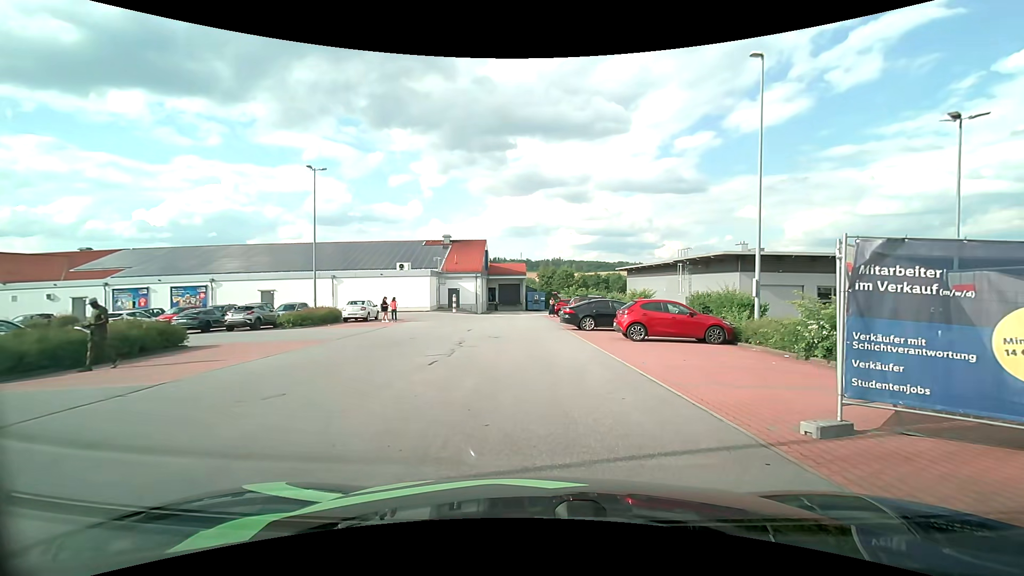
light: Day
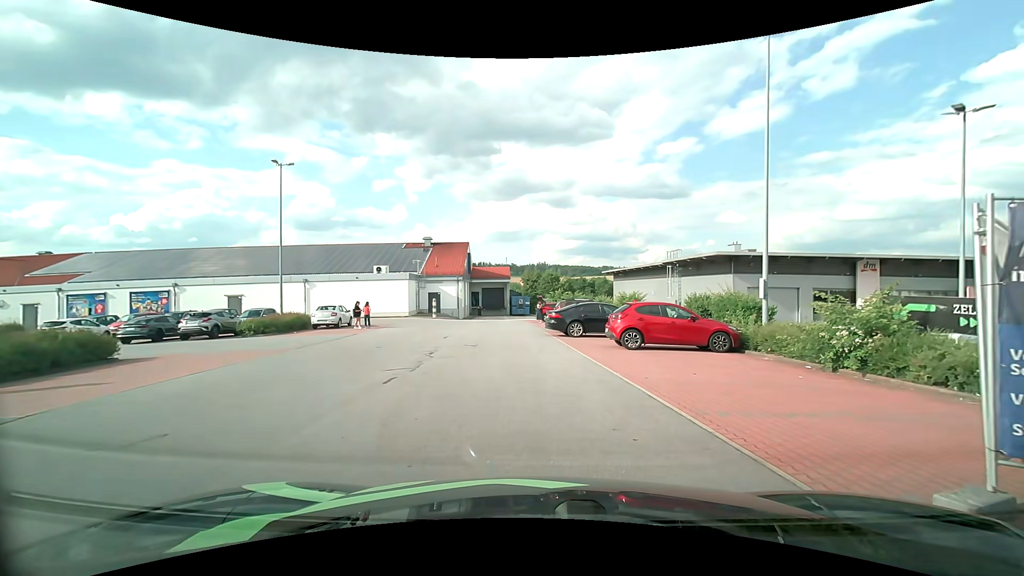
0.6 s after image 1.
(+0.1, +2.1) m; +3°
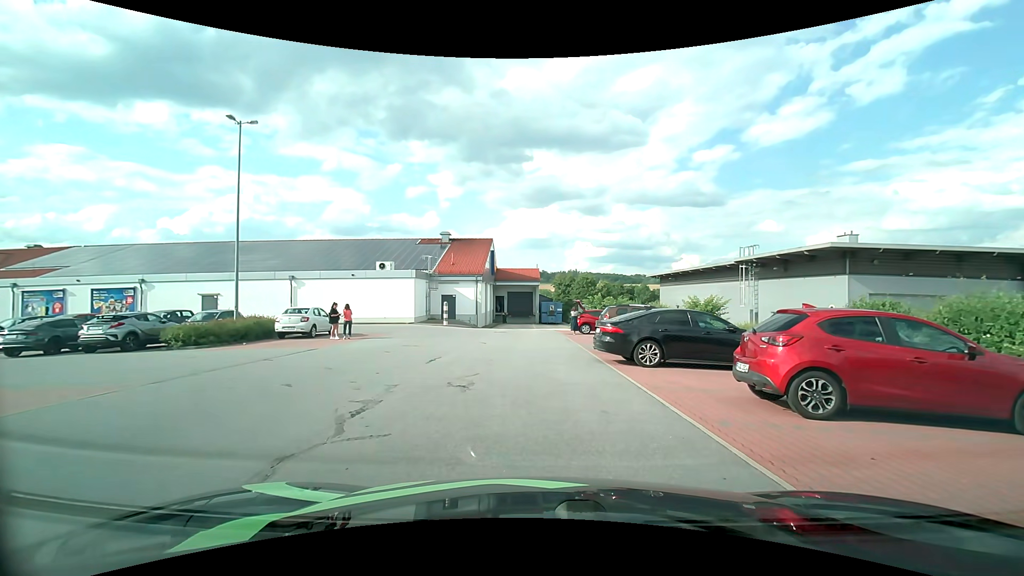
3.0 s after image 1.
(-0.4, +8.3) m; -4°
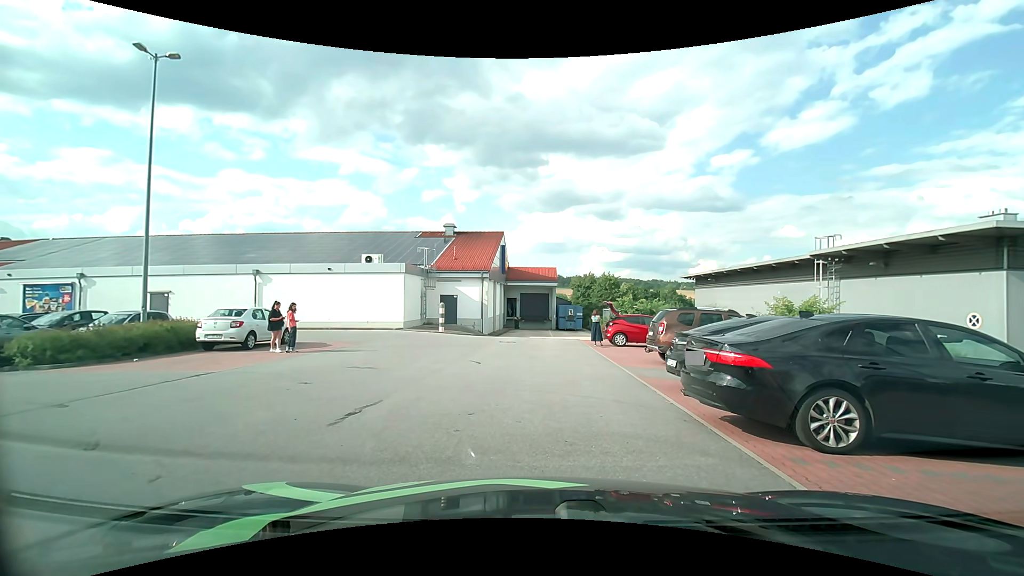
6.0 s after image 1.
(-0.1, +6.7) m; -2°
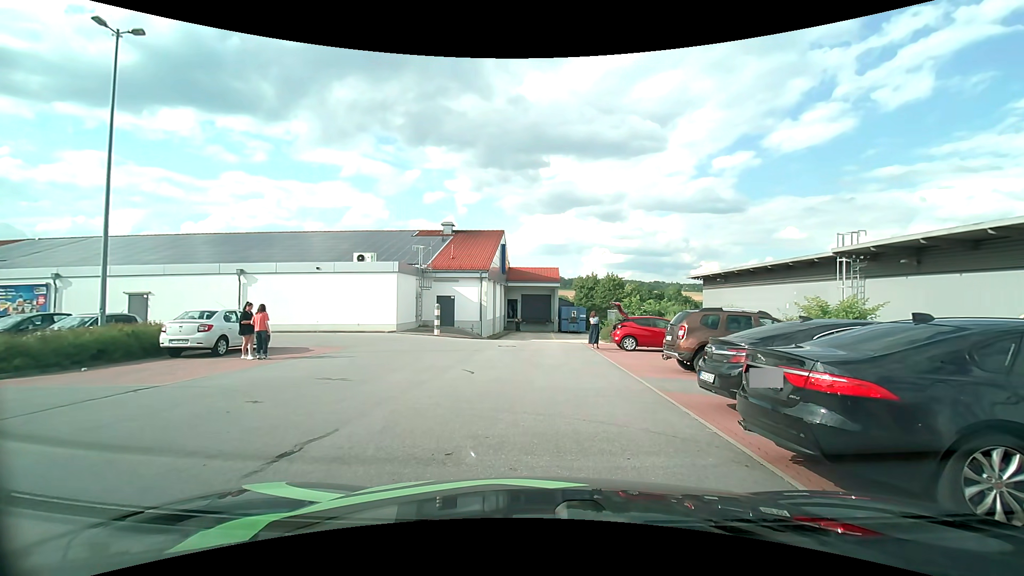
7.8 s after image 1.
(0.0, +1.8) m; 0°
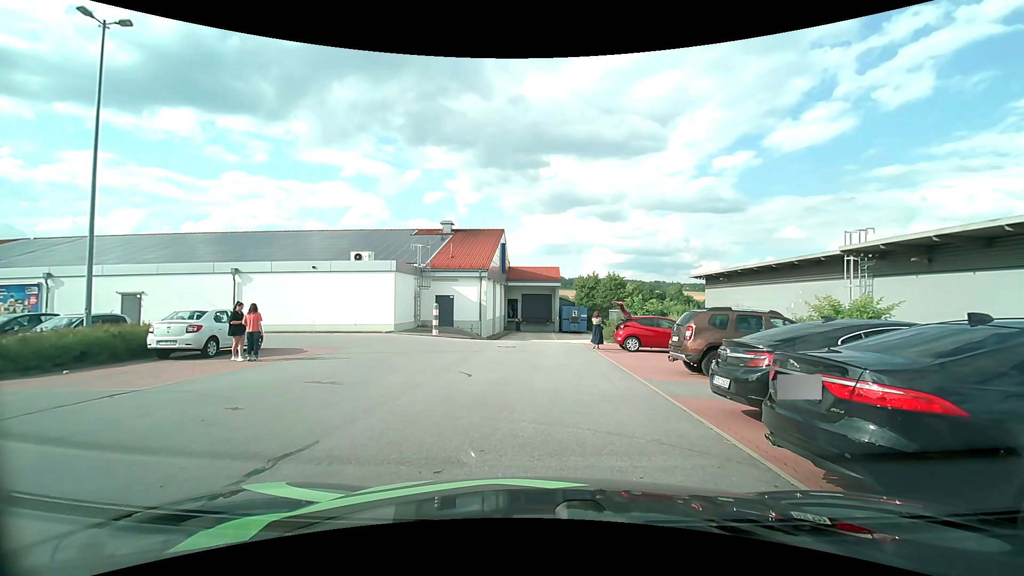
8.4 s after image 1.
(0.0, +0.5) m; 0°
